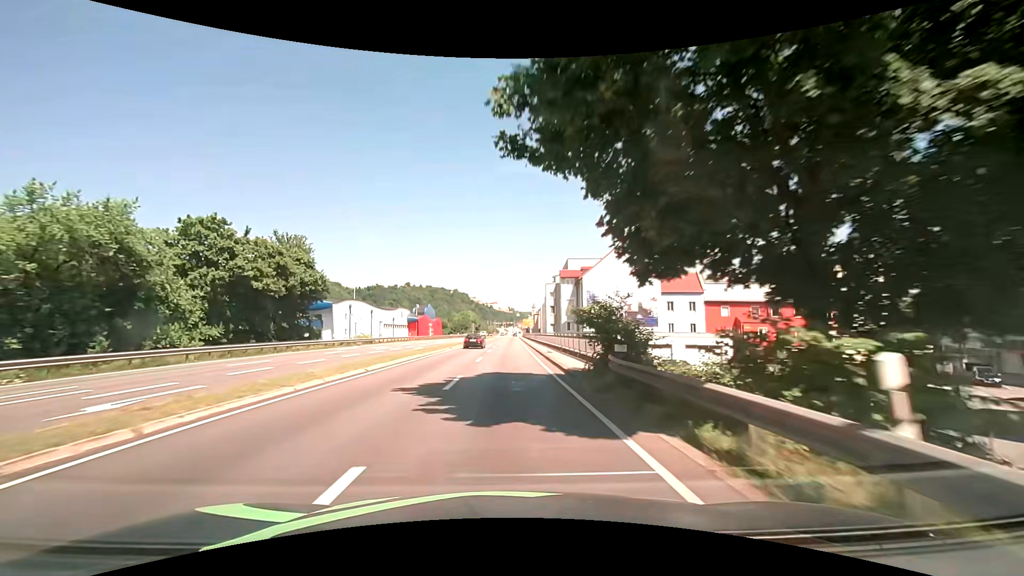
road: primary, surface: asphalt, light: Day
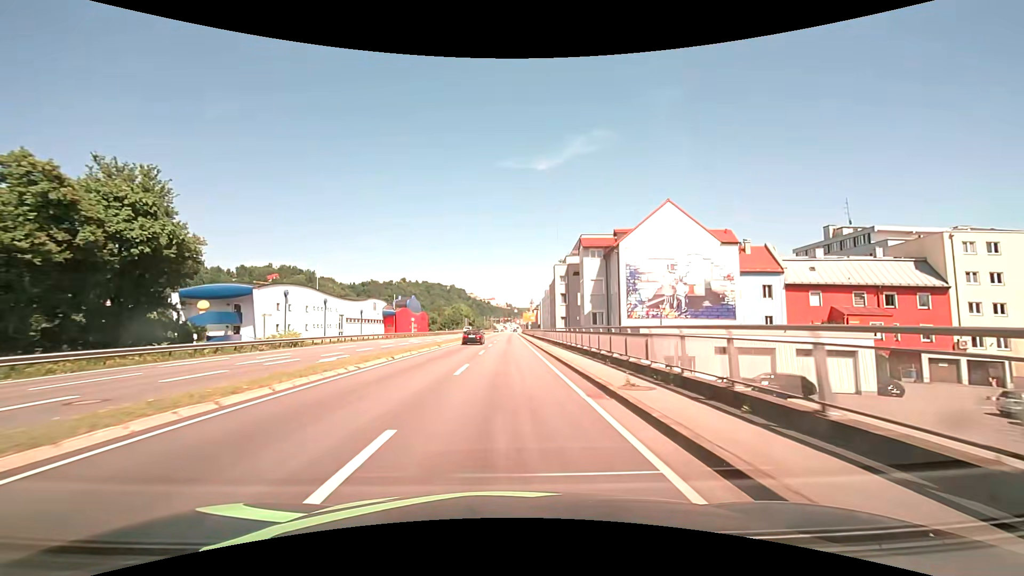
(0.0, +21.5) m; 0°
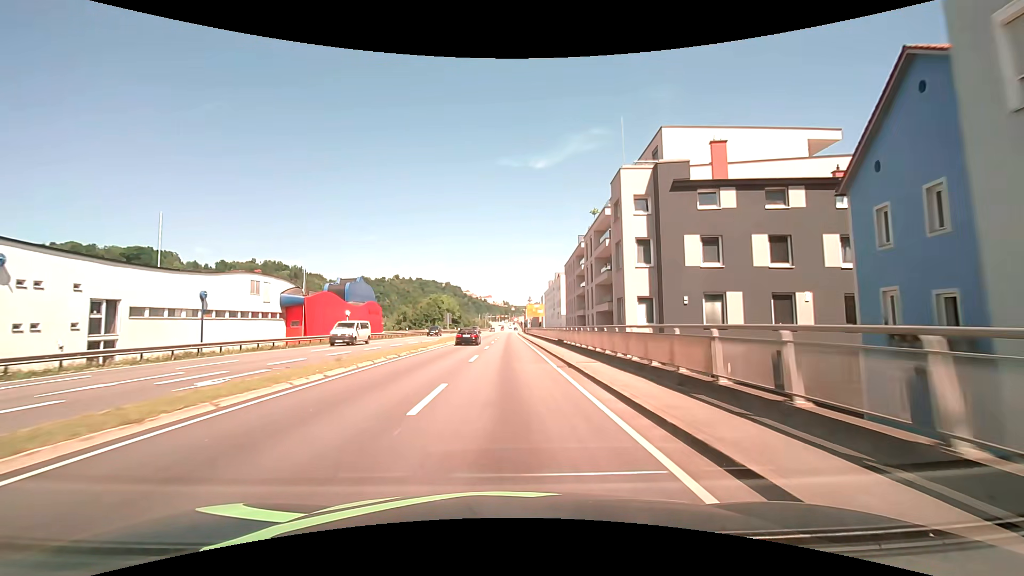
(+0.1, +42.7) m; 0°
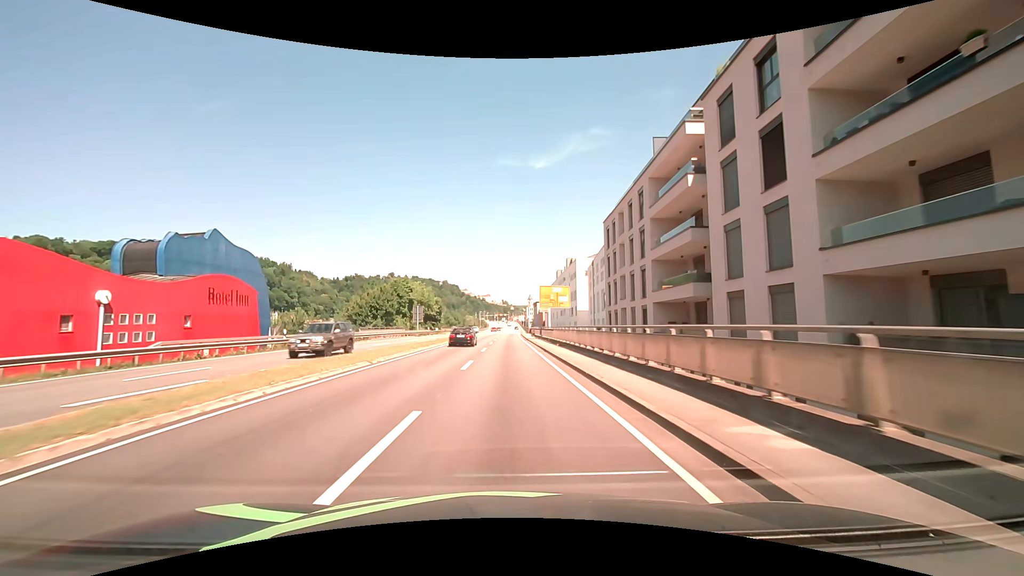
(0.0, +39.7) m; 0°
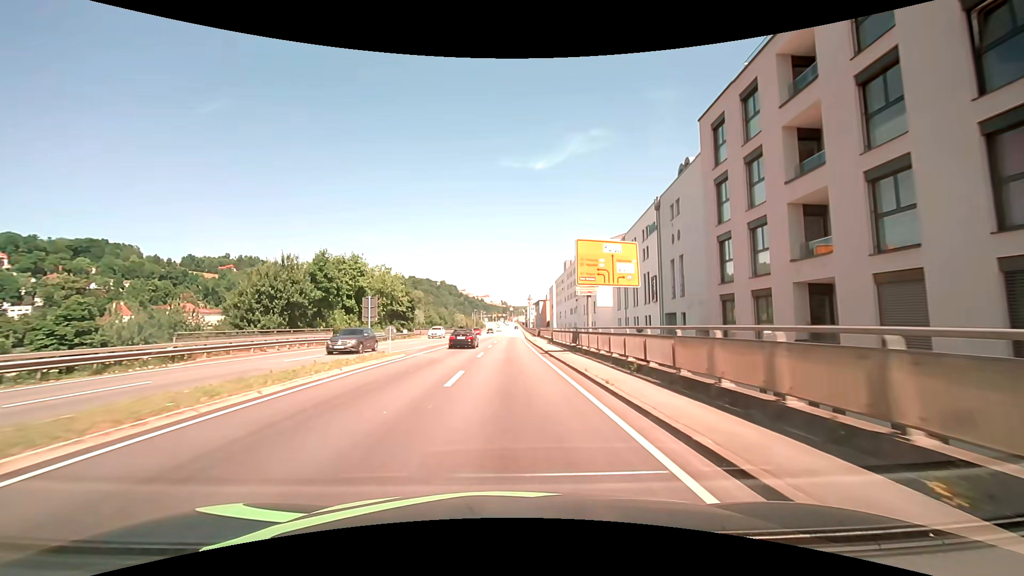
(0.0, +28.4) m; 0°
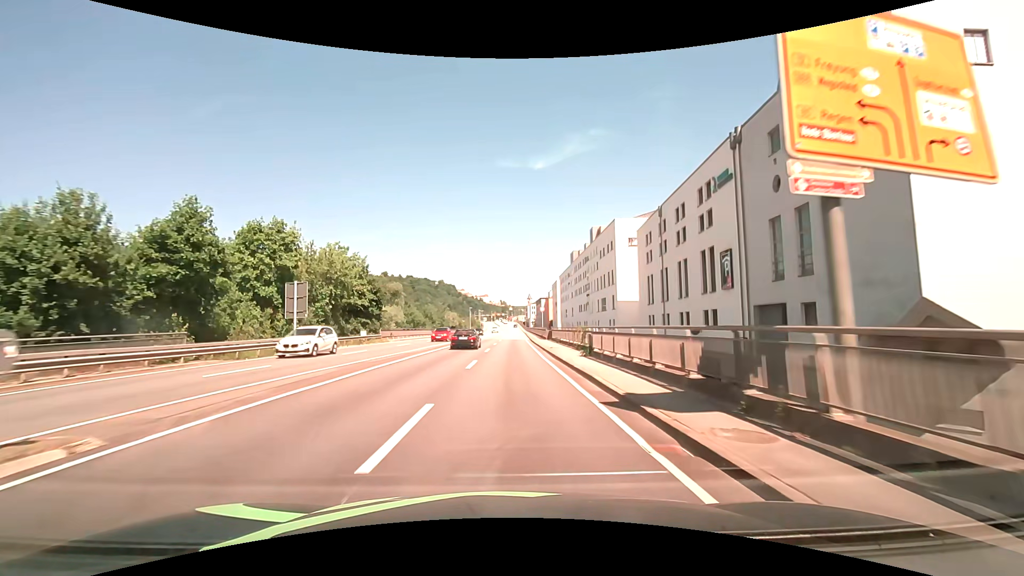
(0.0, +18.6) m; 0°
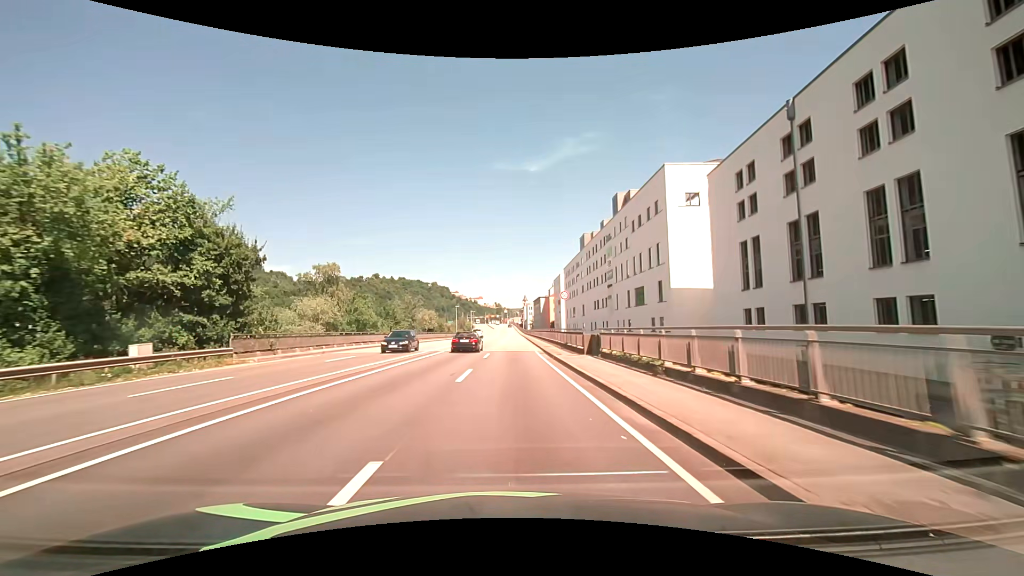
(0.0, +27.7) m; 0°
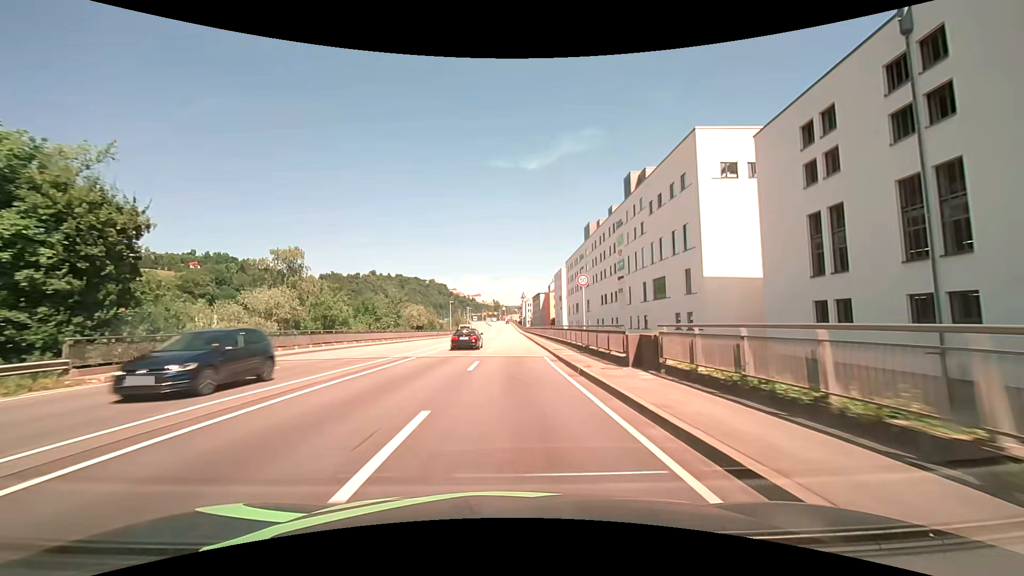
(+0.1, +9.0) m; +1°
(0, +10) (0, +20) (0, +30) (0, +40) (0, +50) (0, +60) (+1, +70) (+1, +80) (+1, +90) (+1, +100) m
